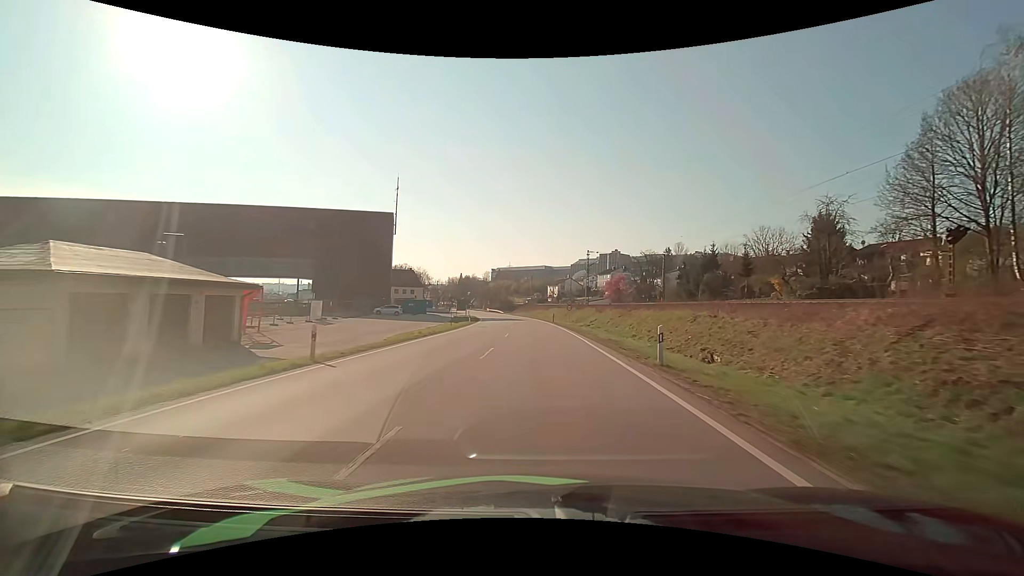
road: primary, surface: asphalt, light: Day
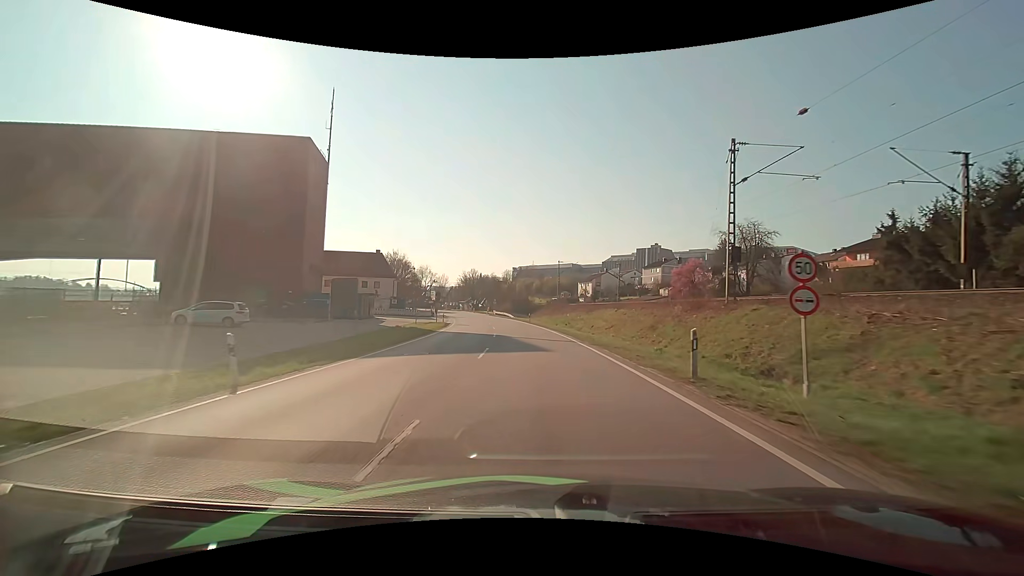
(-1.0, +47.7) m; -3°
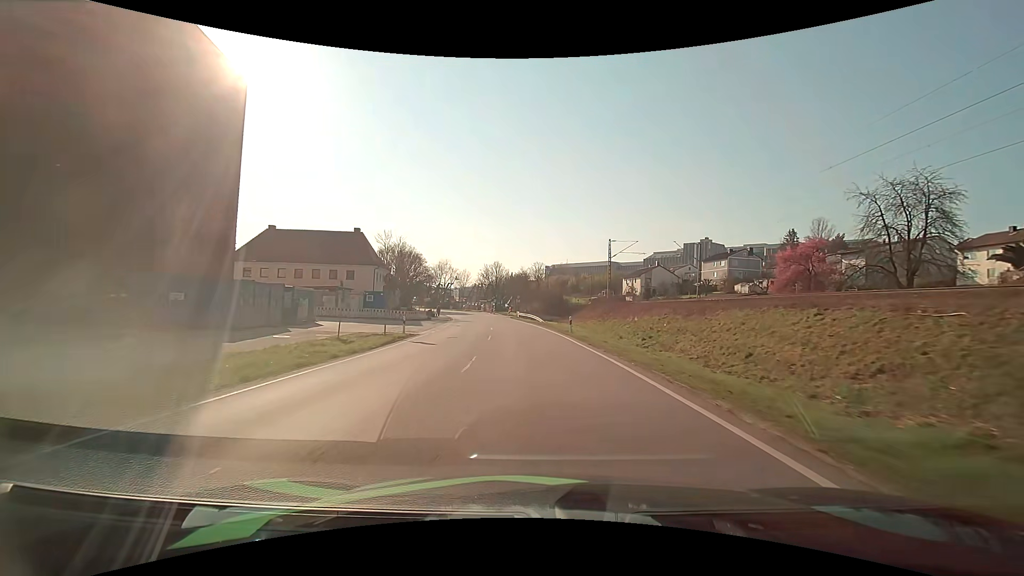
(-0.9, +27.4) m; -4°
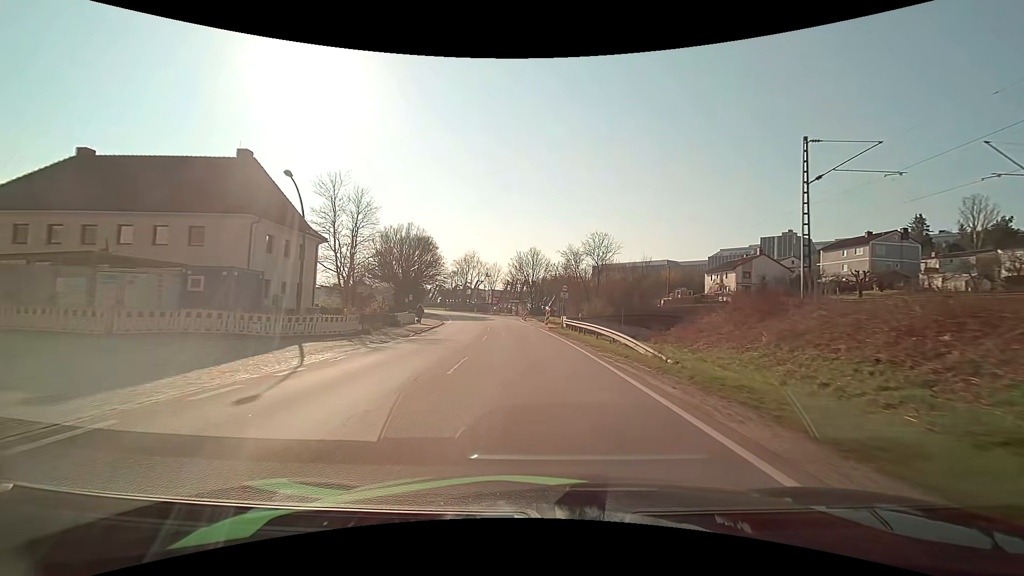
(-1.5, +36.4) m; -5°
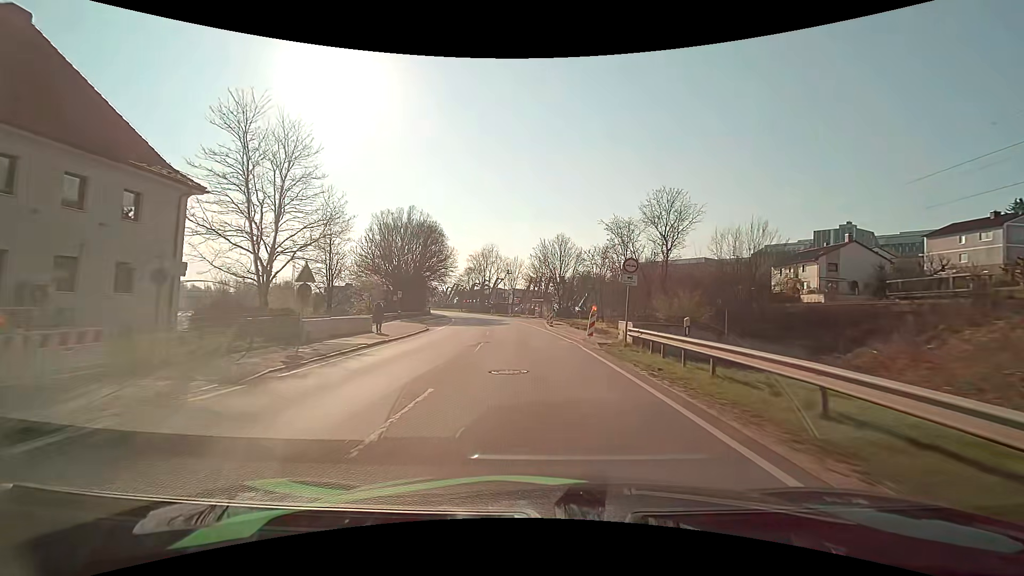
(-0.4, +18.4) m; -3°
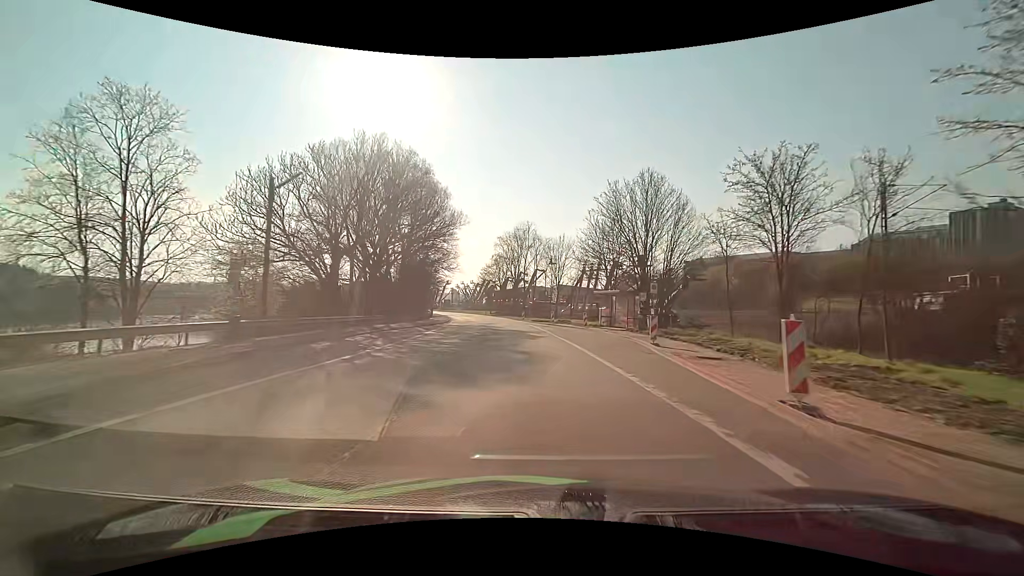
(-1.7, +37.0) m; -5°
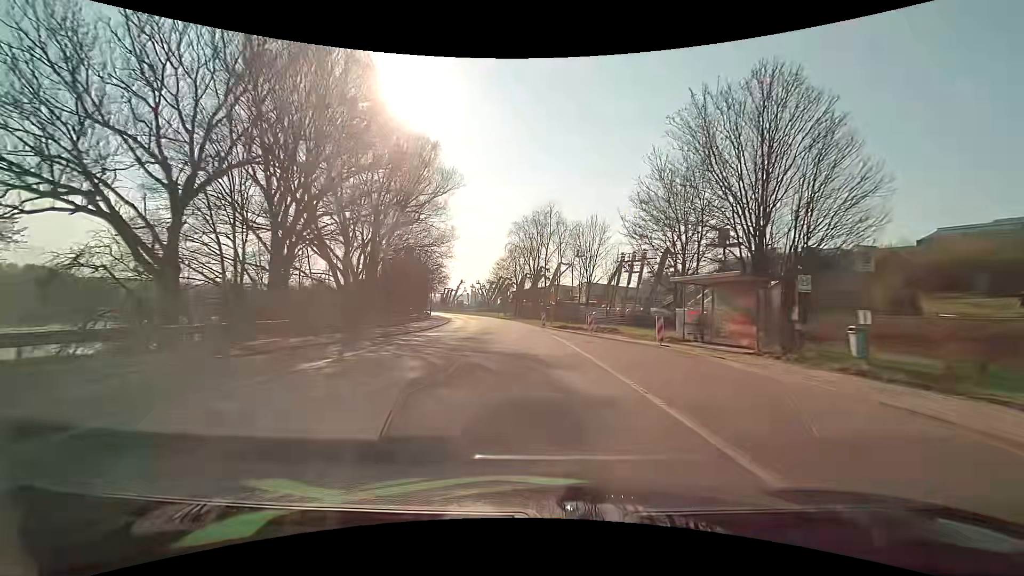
(-0.4, +18.6) m; -3°
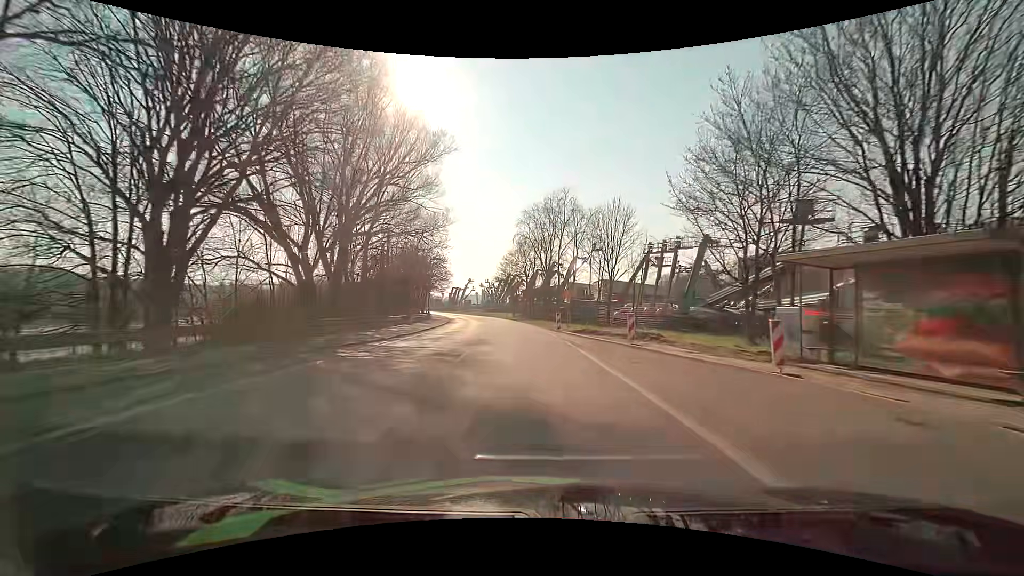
(-0.1, +9.2) m; -1°
(0, +10) (-1, +20) (-1, +30) (-2, +40) (-3, +50) (-5, +60) (-6, +70) (-8, +79) (-10, +89) (-13, +99) m
